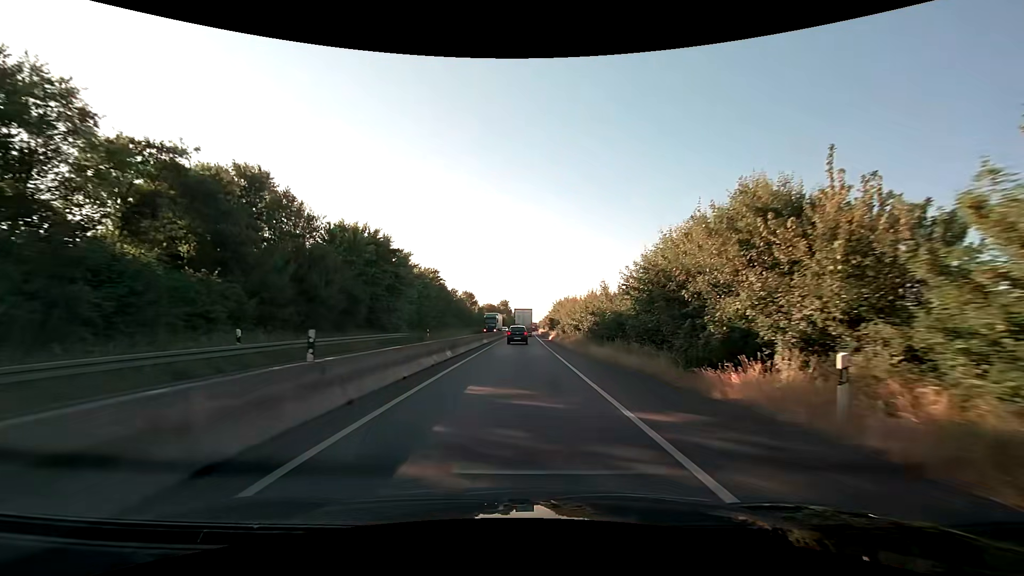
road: trunk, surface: asphalt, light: Day
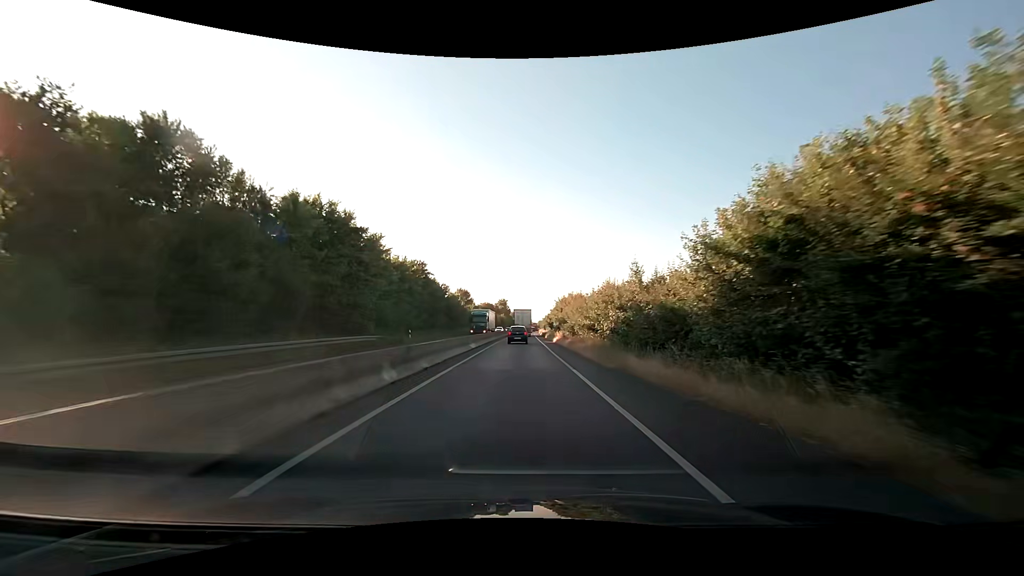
(0.0, +9.2) m; 0°
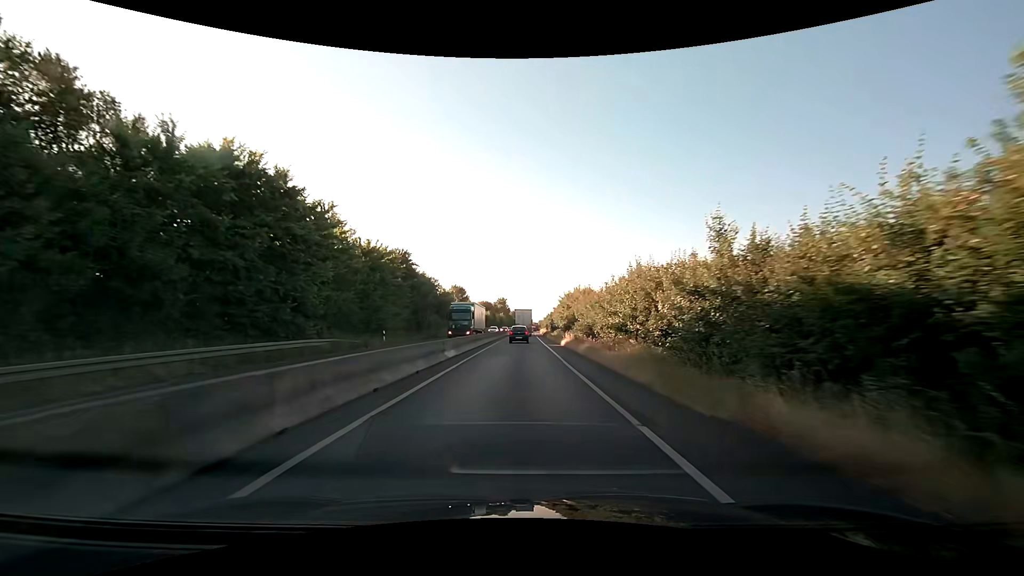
(0.0, +9.4) m; 0°
(0, +10) (0, +20) (0, +30) (0, +40) (0, +50) (0, +60) (0, +70) (0, +80) (0, +90) (+1, +100) m
